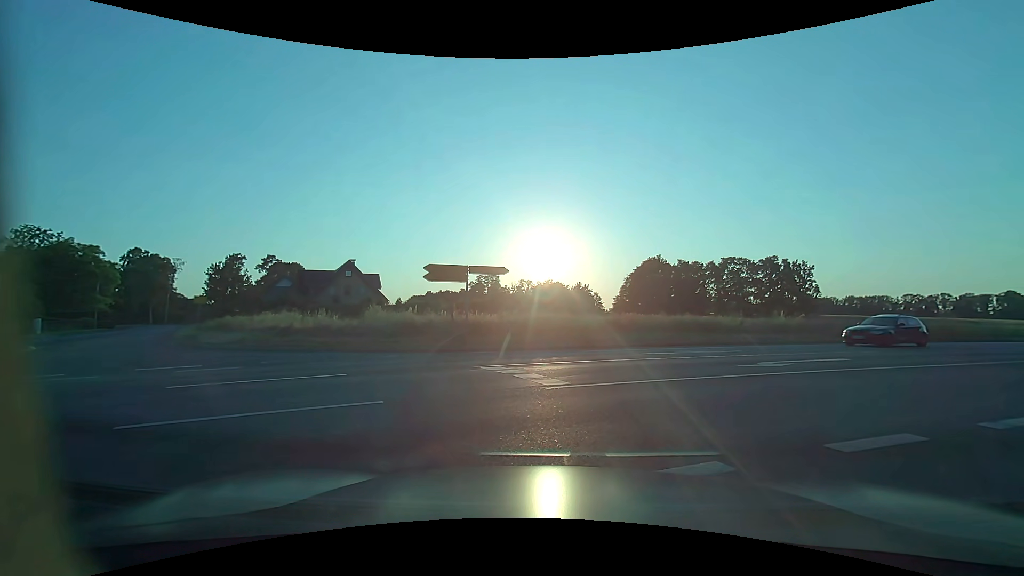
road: tertiary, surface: asphalt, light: Day
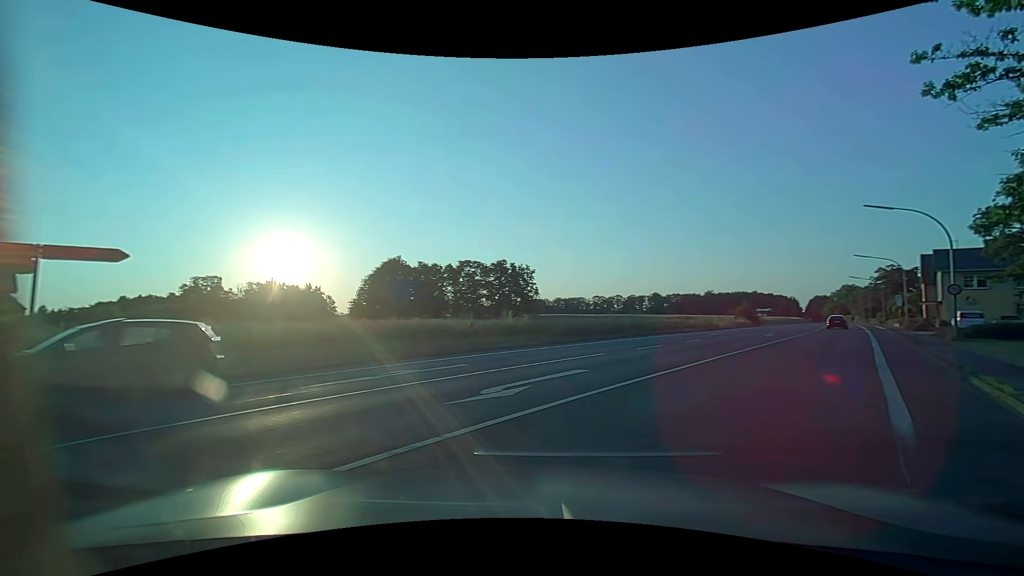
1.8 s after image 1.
(+1.6, +6.0) m; +30°
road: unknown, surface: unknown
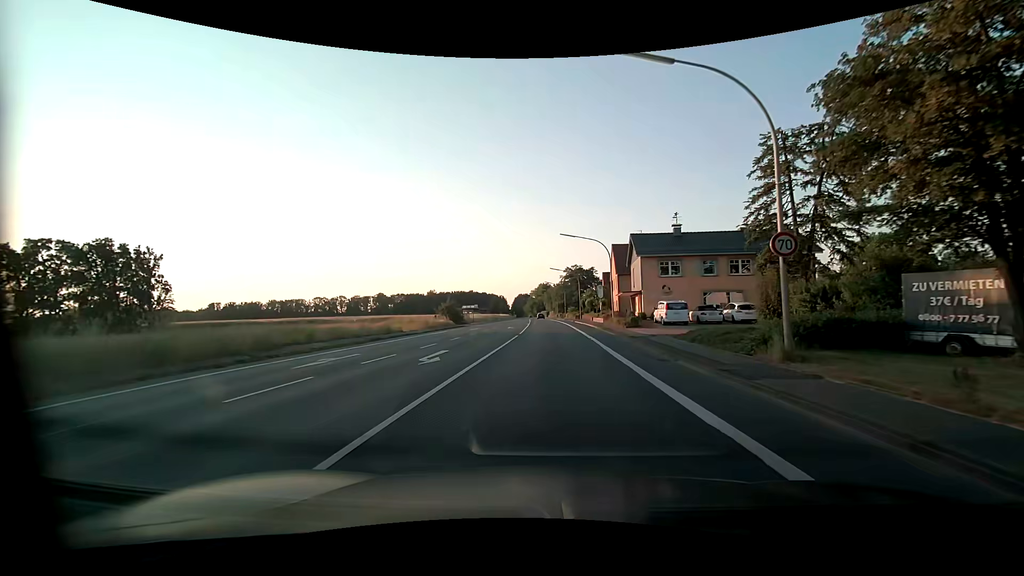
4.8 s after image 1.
(+9.7, +21.2) m; +30°
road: primary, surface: asphalt
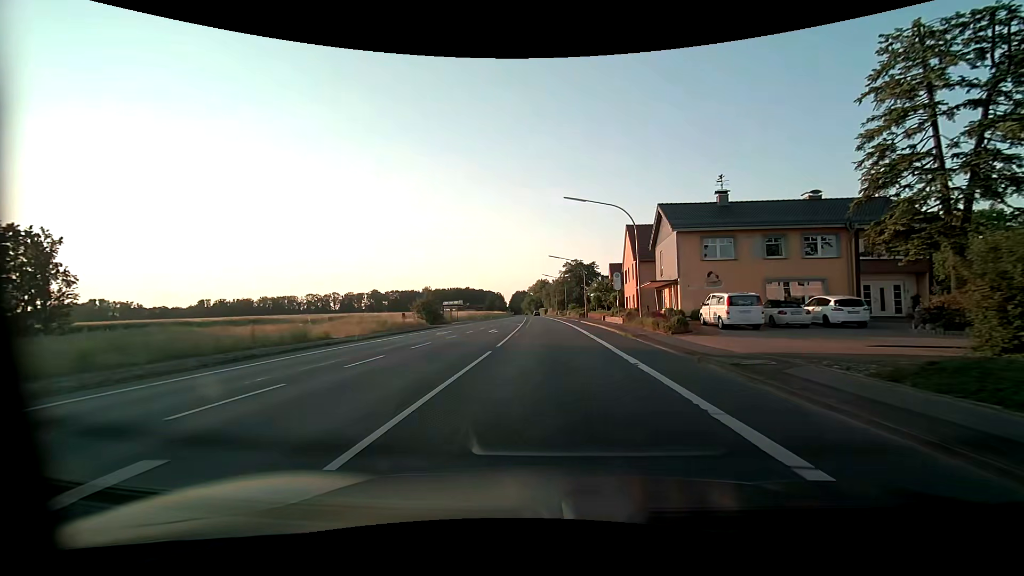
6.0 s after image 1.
(0.0, +13.6) m; 0°
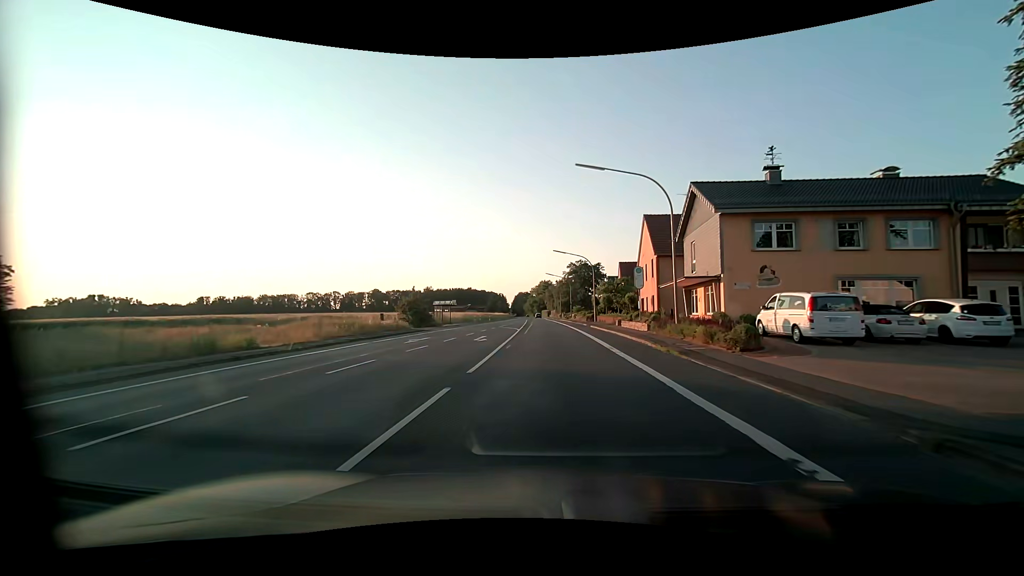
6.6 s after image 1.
(0.0, +7.5) m; 0°
